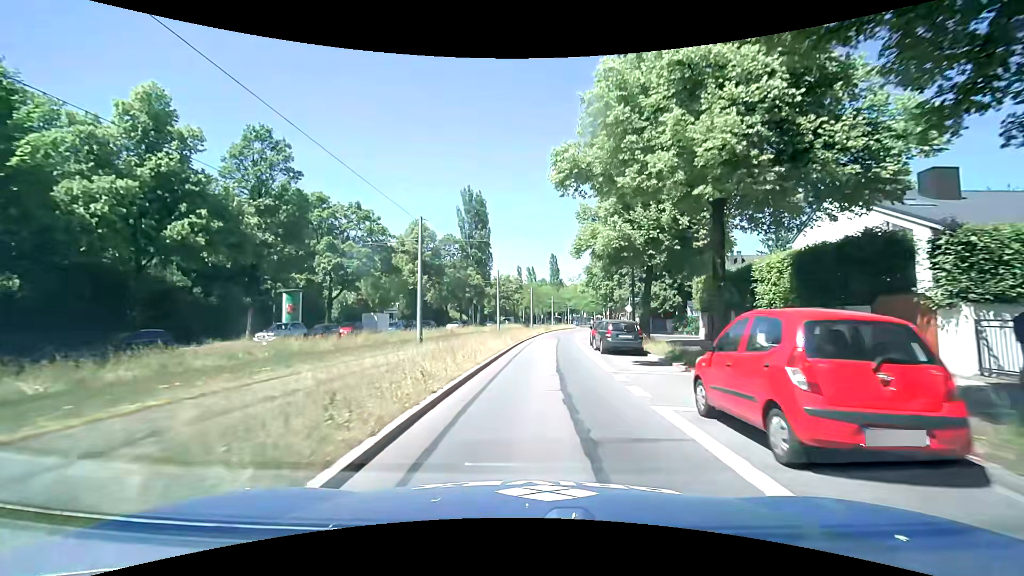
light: Day
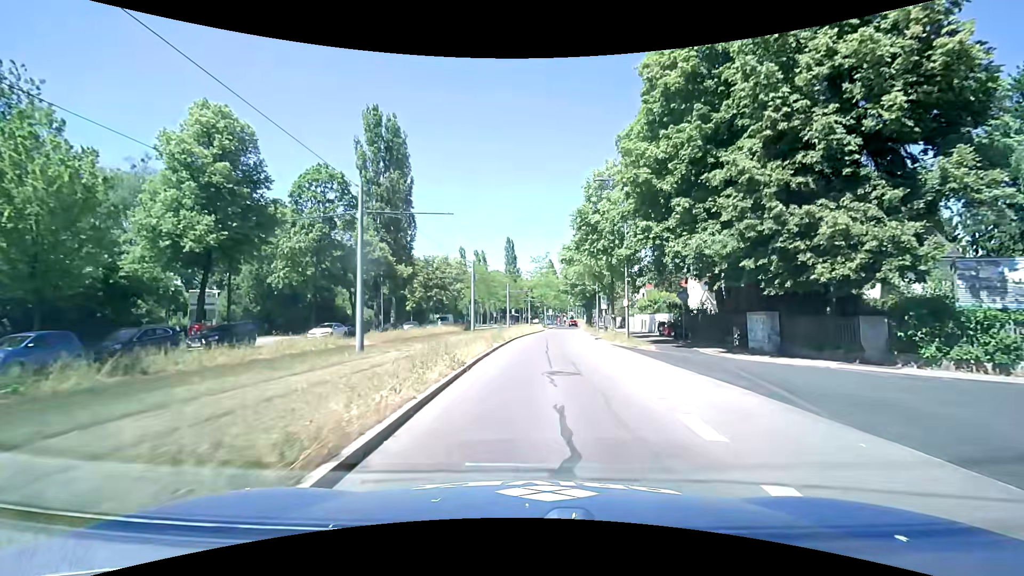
(+1.2, +35.5) m; +5°
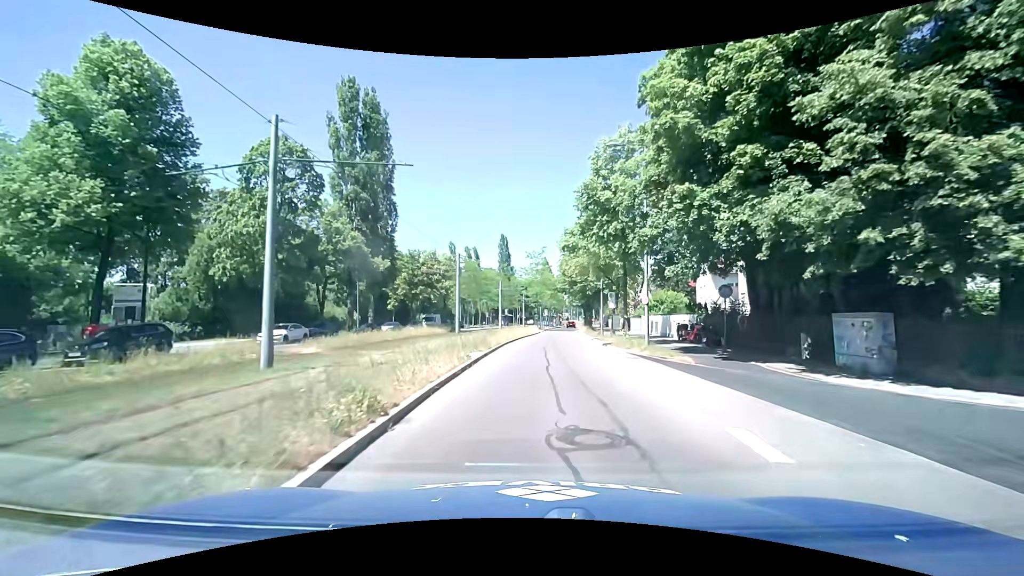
(0.0, +6.7) m; +1°
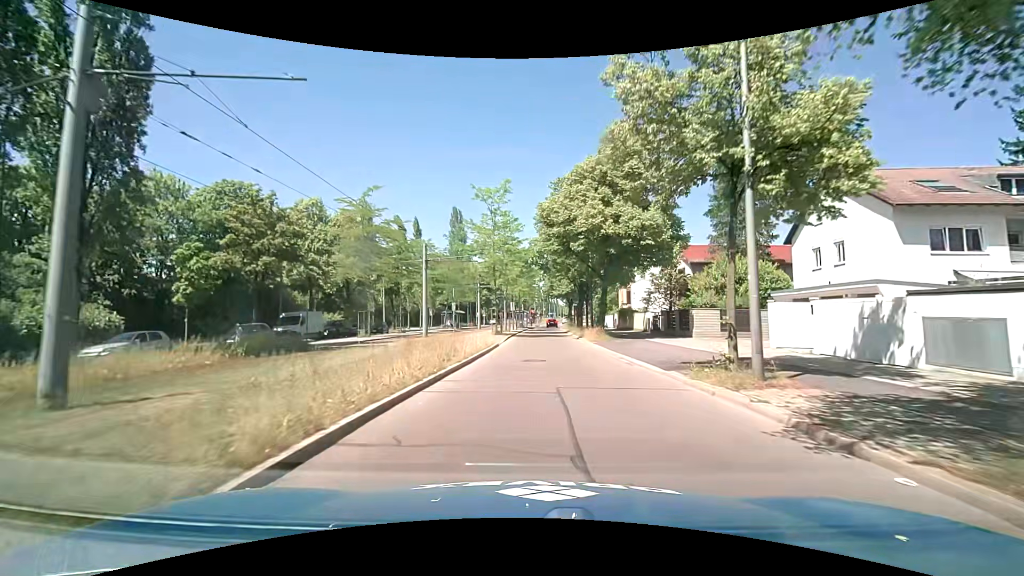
(+1.1, +34.0) m; +3°
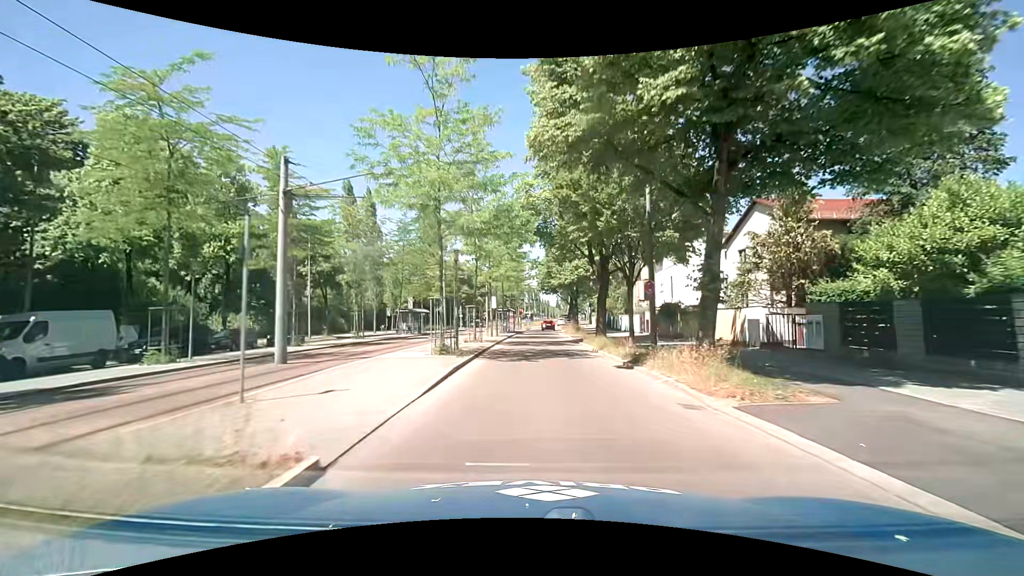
(+0.4, +20.4) m; +2°
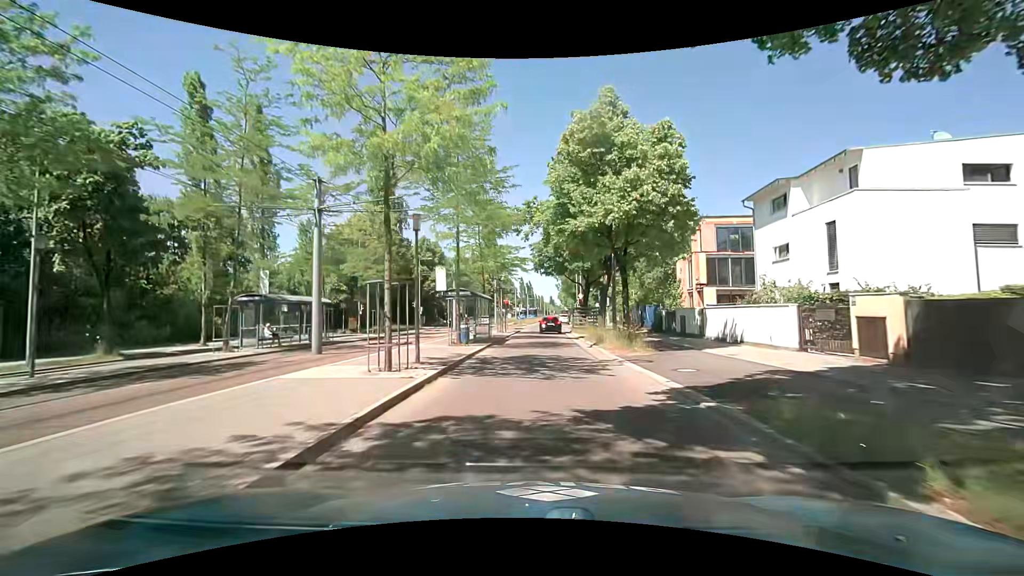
(+0.2, +26.2) m; +1°
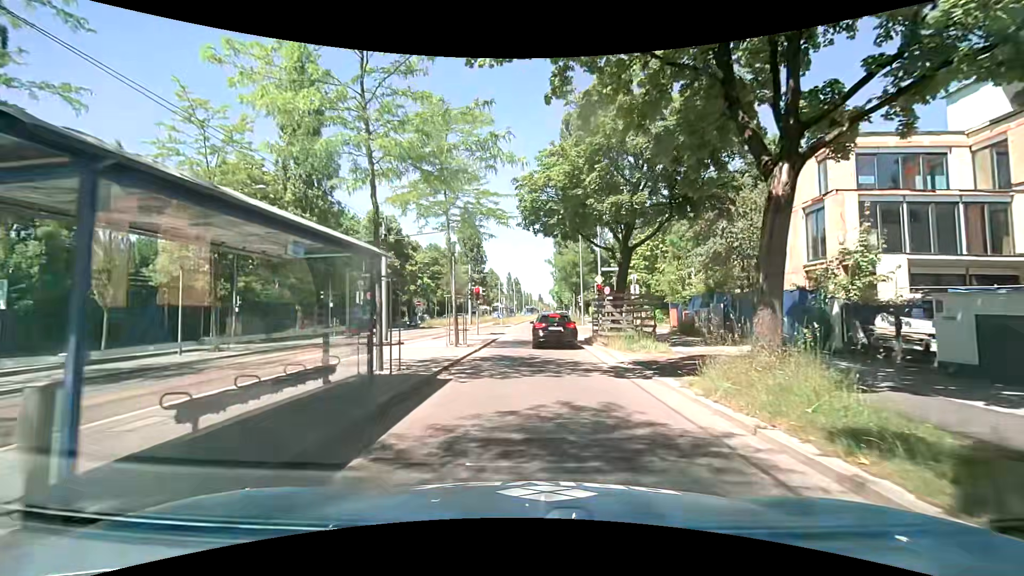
(+0.1, +20.0) m; +2°
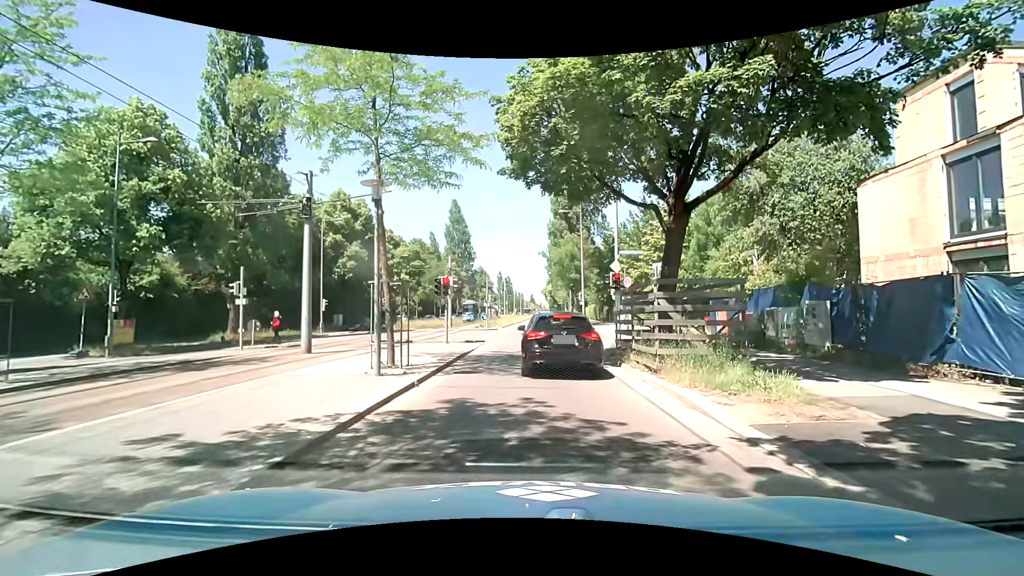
(-0.1, +8.2) m; 0°
